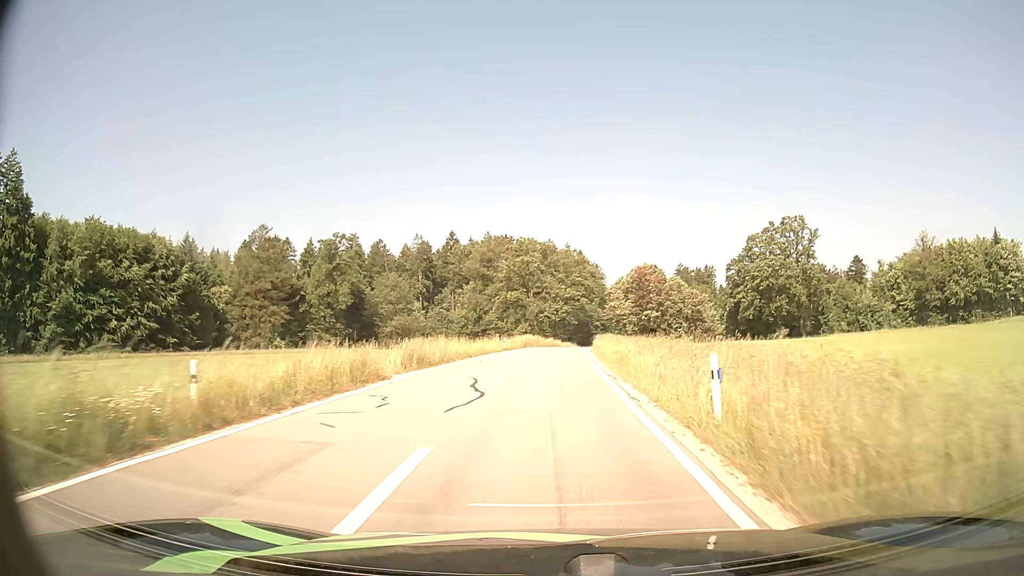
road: tertiary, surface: asphalt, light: Day
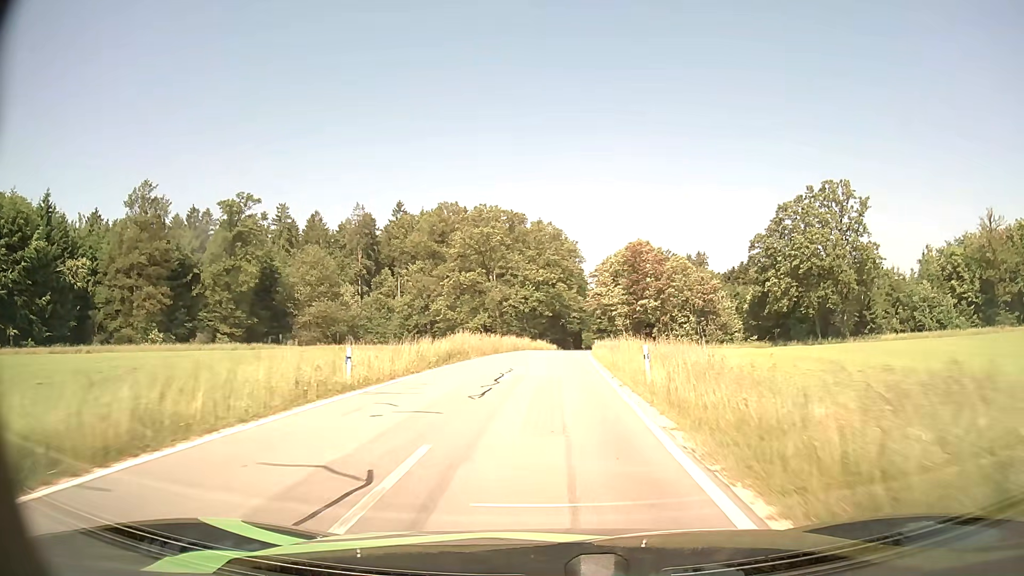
(+0.7, +34.6) m; +3°
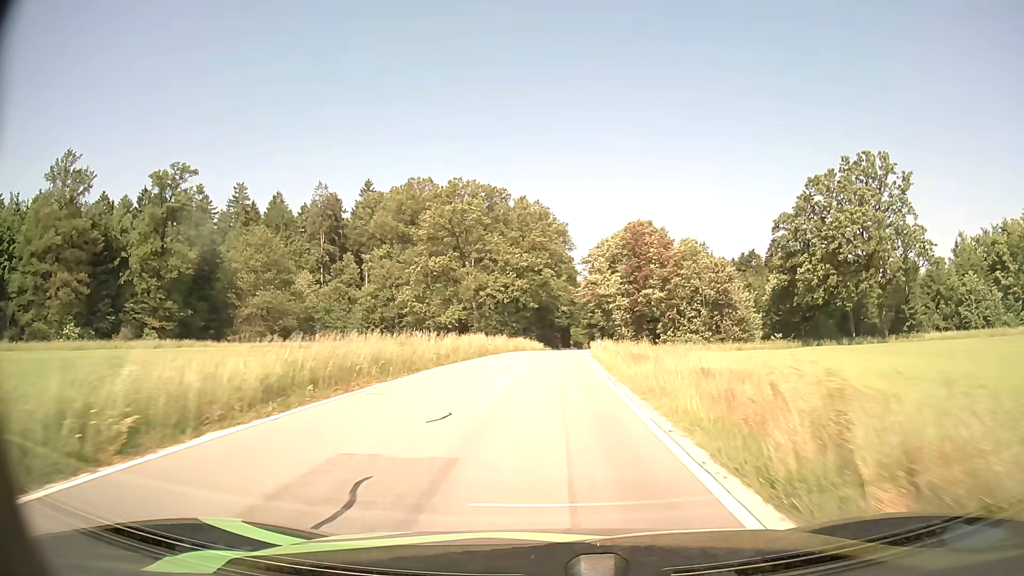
(+0.2, +17.6) m; +1°
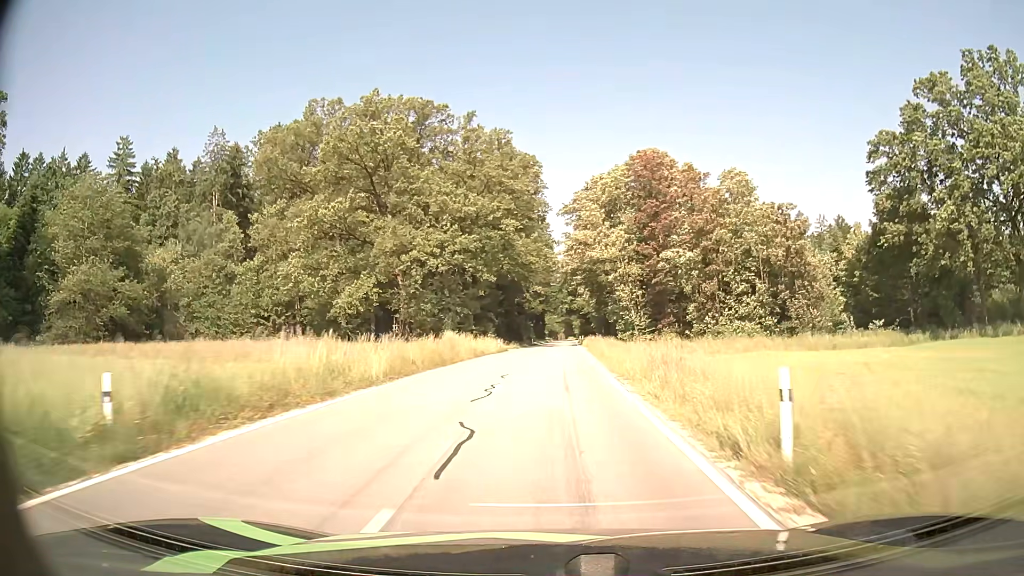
(+0.7, +36.6) m; +2°
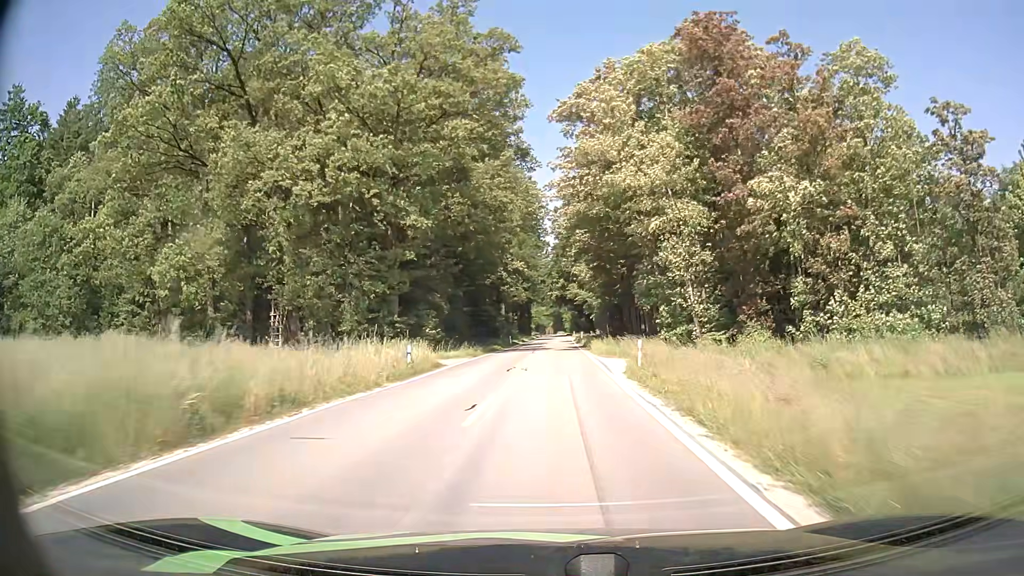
(+0.3, +28.8) m; +1°
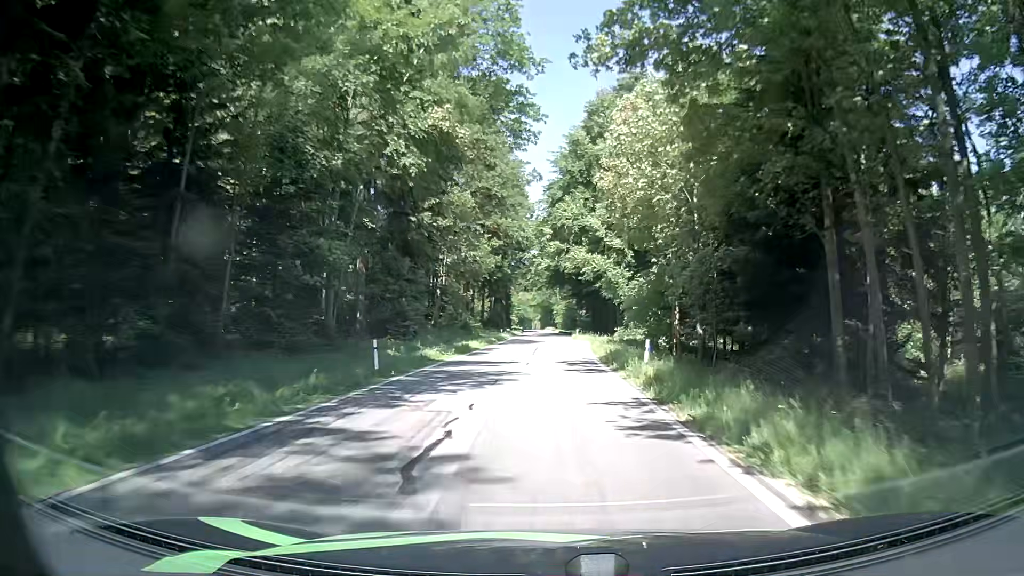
(+0.5, +49.1) m; 0°
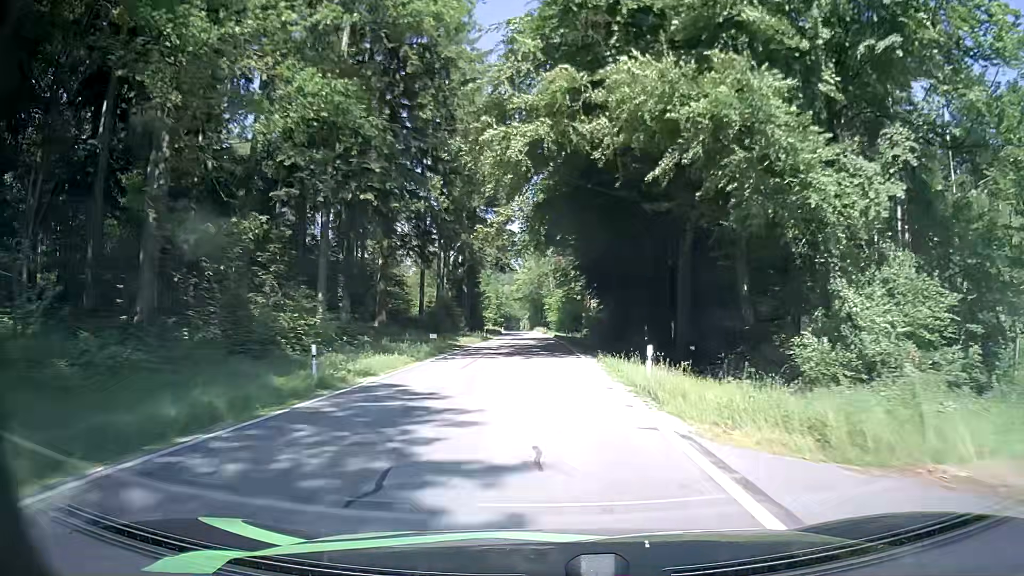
(+1.4, +47.5) m; +2°
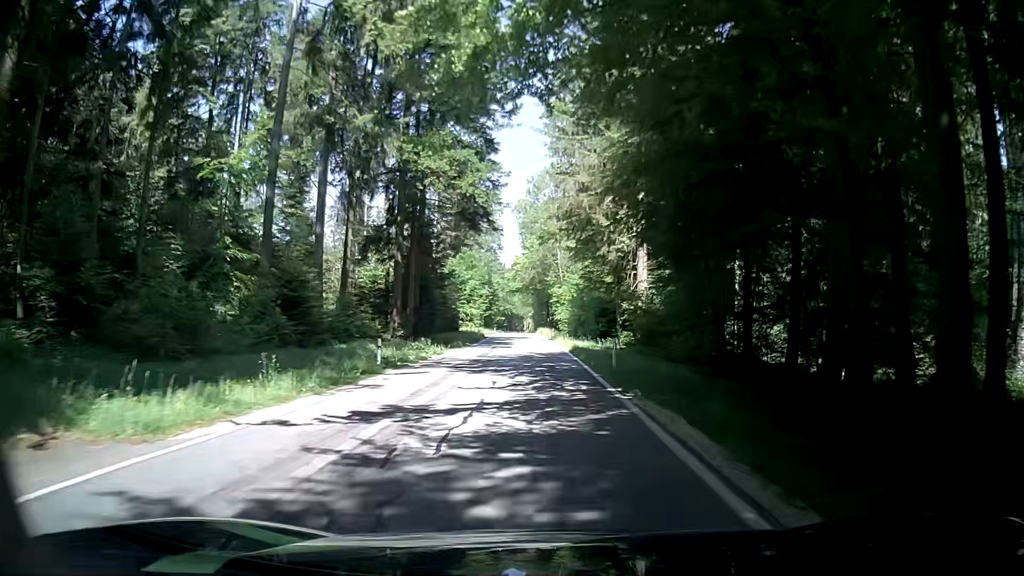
(0.0, +37.3) m; 0°
(0, +10) (0, +20) (0, +30) (-1, +40) (-1, +50) (-2, +60) (-2, +70) (-3, +80) (-3, +90) (-4, +100) m
